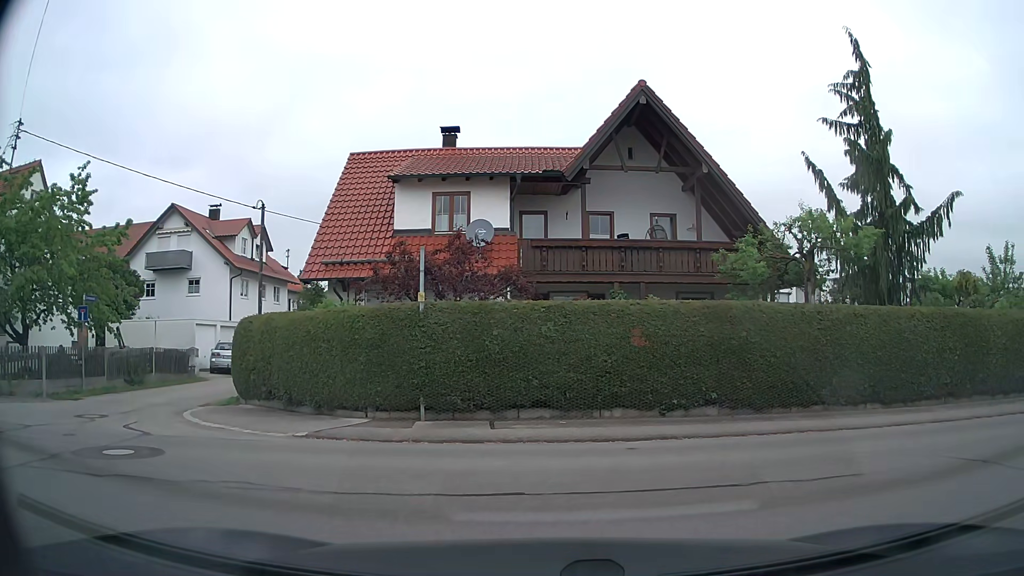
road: residential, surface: asphalt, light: Day
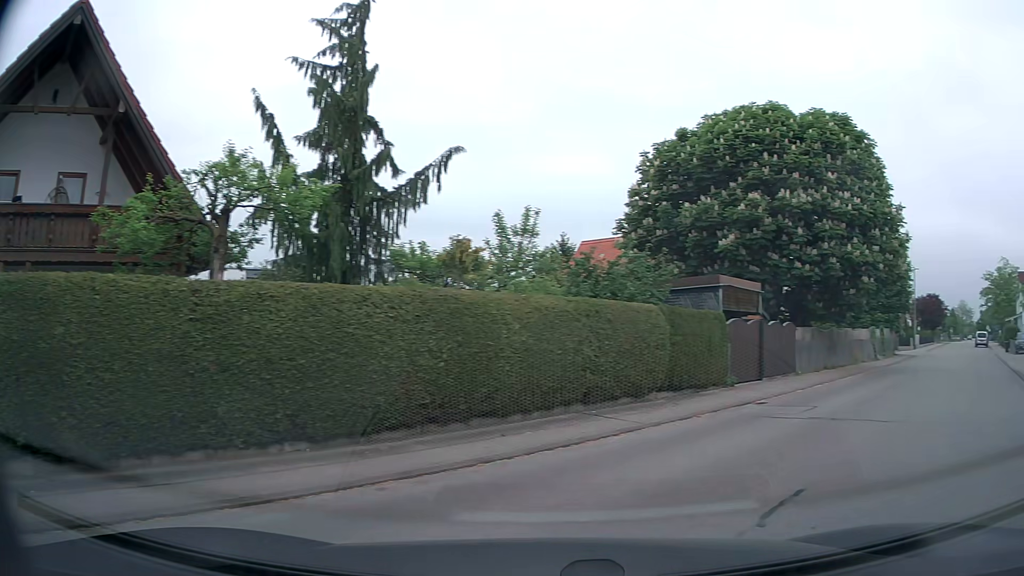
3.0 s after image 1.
(+1.6, +5.2) m; +44°
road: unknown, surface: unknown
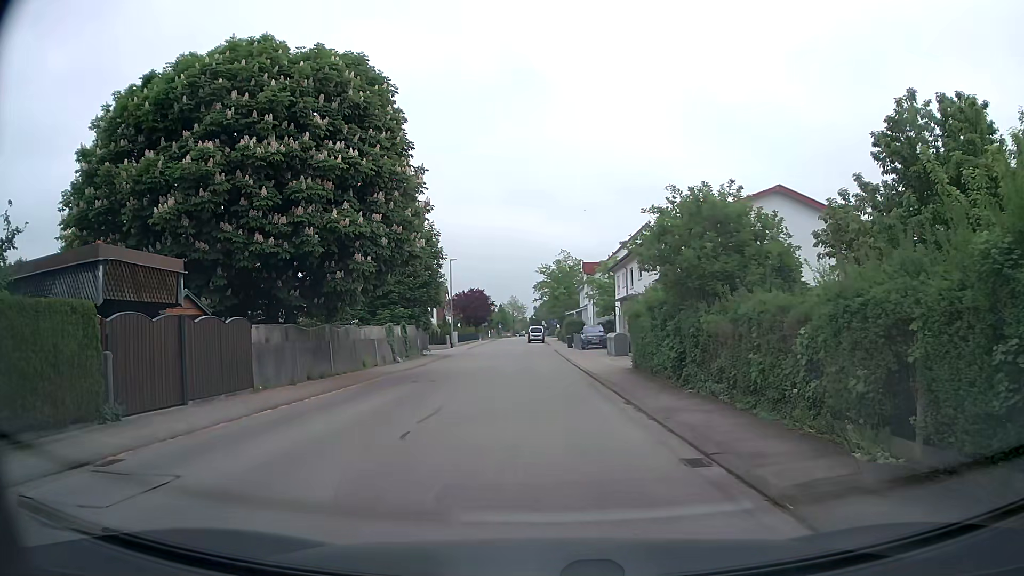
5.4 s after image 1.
(+3.6, +6.5) m; +41°
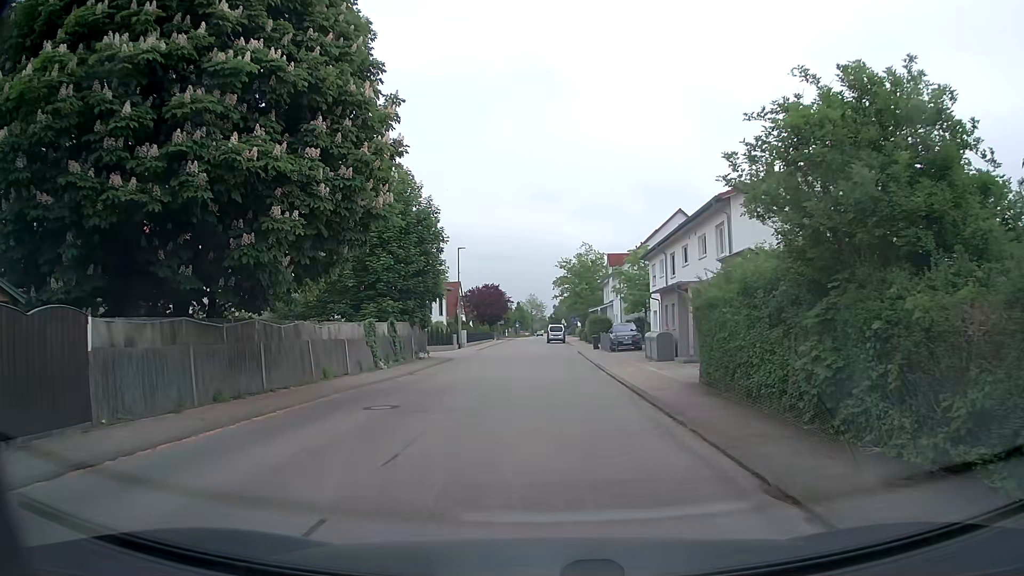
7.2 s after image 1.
(-0.2, +7.8) m; -3°
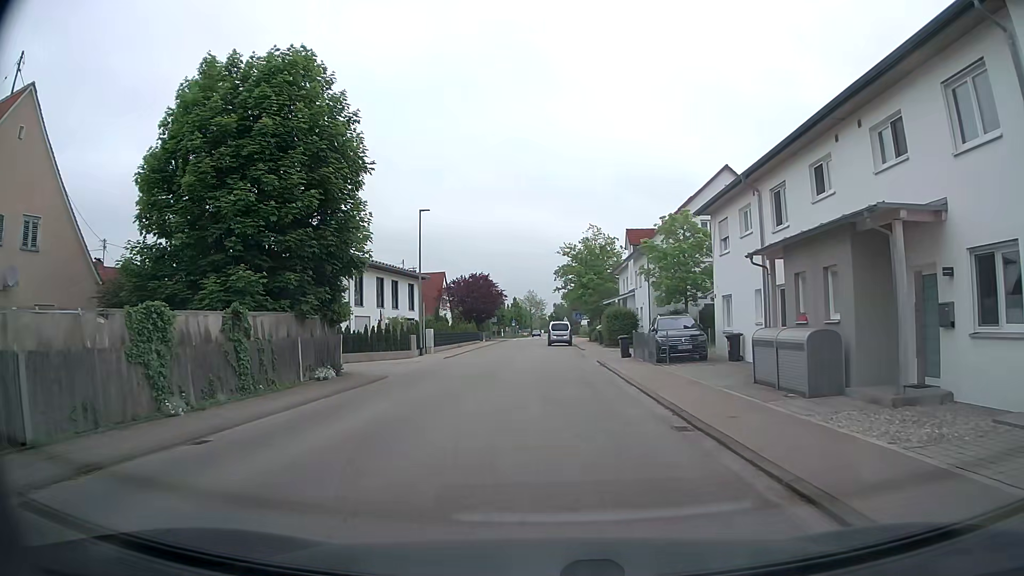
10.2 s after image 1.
(0.0, +16.4) m; +1°
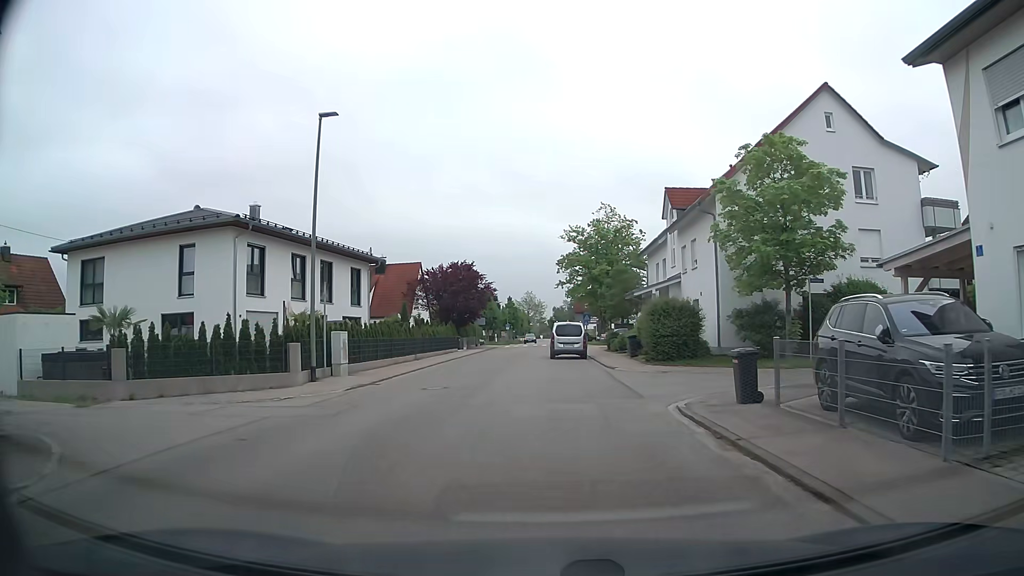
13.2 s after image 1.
(-0.2, +17.2) m; -1°
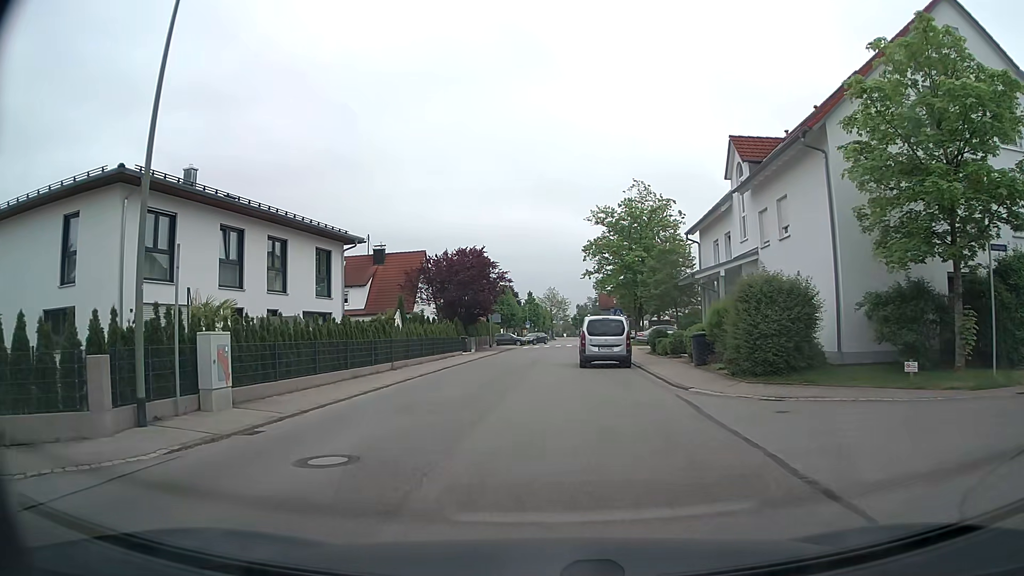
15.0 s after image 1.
(0.0, +9.4) m; -2°
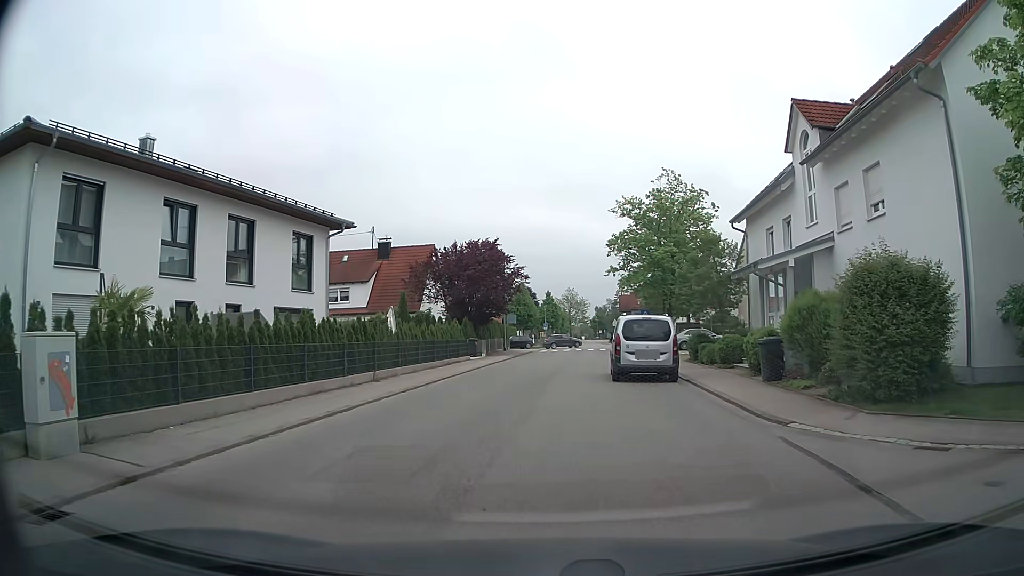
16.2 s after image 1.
(0.0, +5.1) m; -1°
